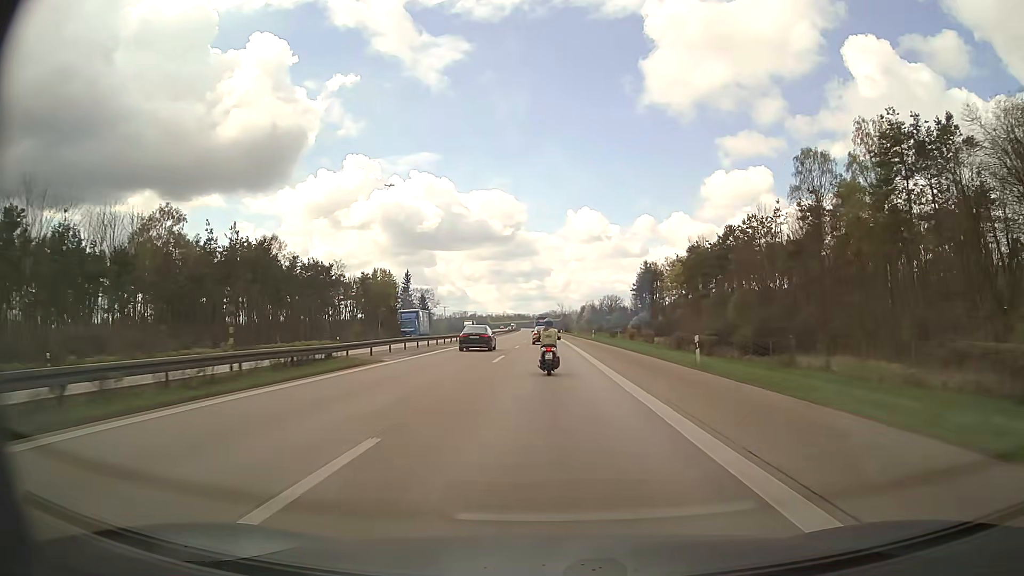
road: motorway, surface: asphalt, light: Day
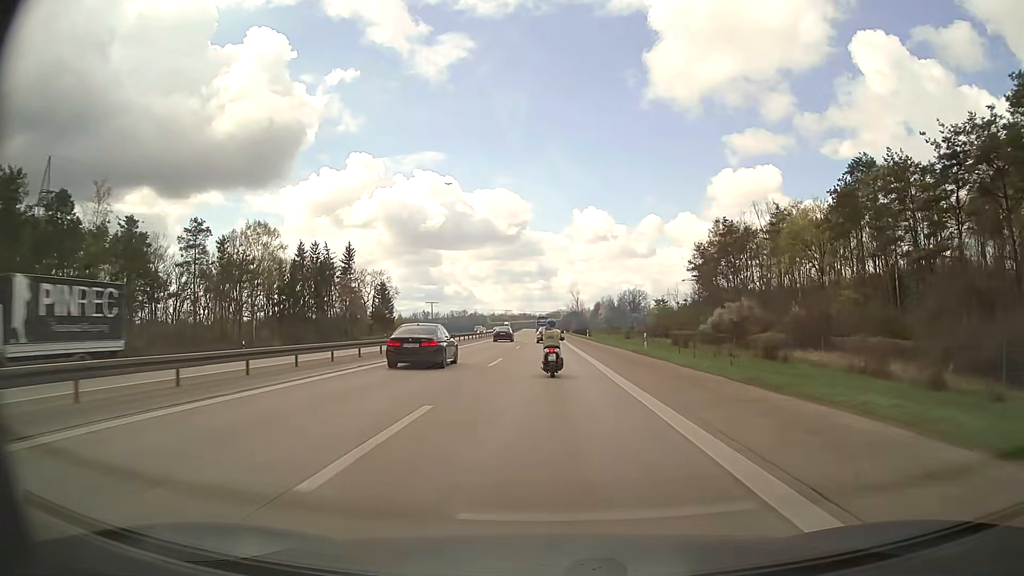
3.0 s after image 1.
(-0.5, +74.2) m; -1°
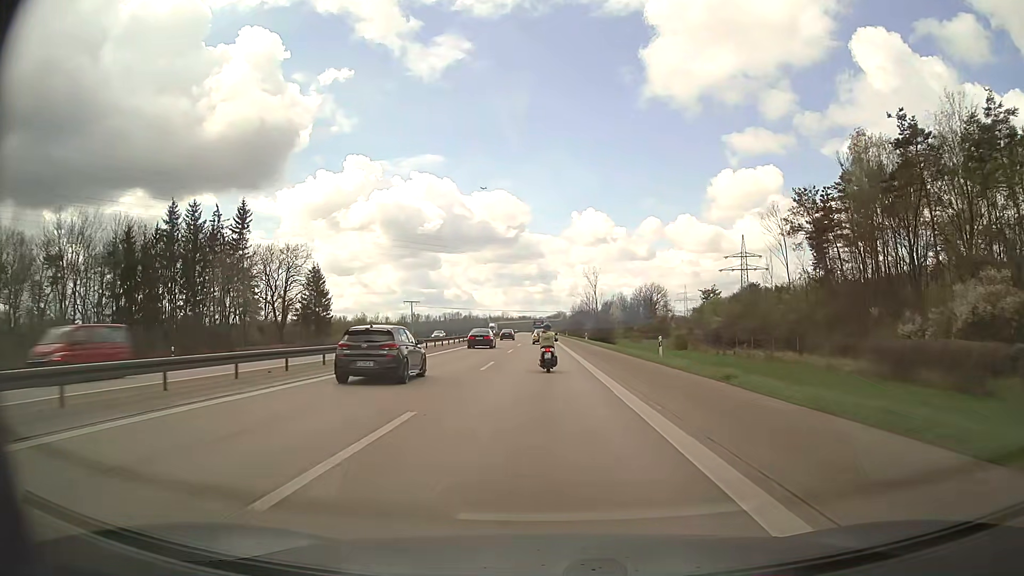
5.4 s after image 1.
(-0.1, +56.7) m; 0°
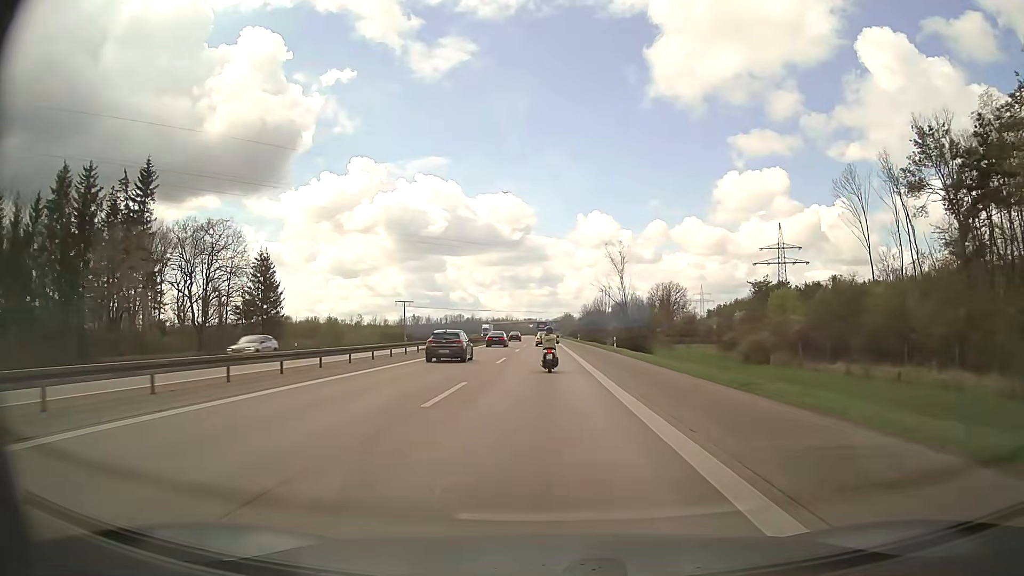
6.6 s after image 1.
(-0.2, +28.9) m; -1°
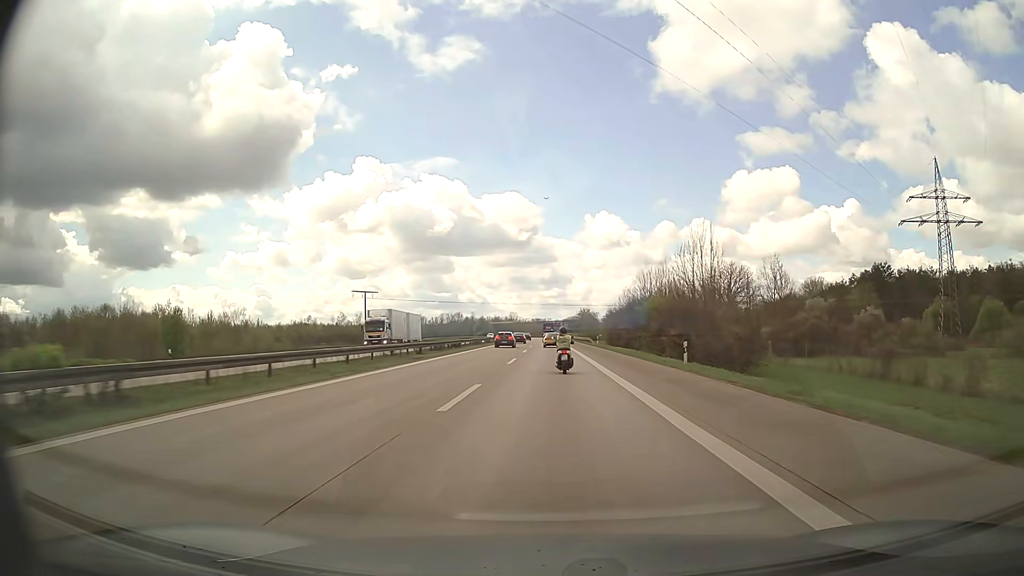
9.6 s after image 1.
(-0.8, +74.7) m; -1°
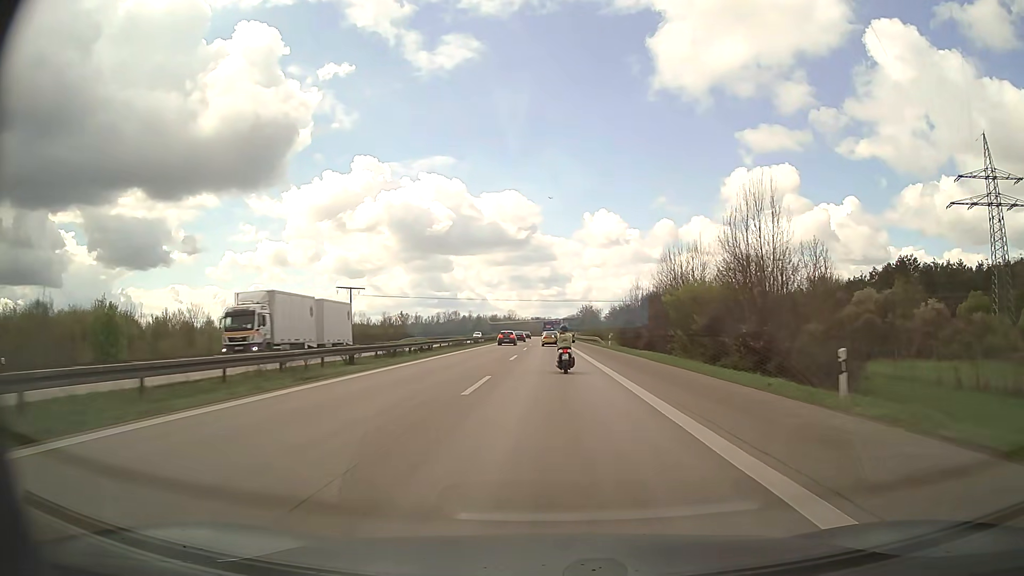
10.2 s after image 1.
(0.0, +15.2) m; 0°
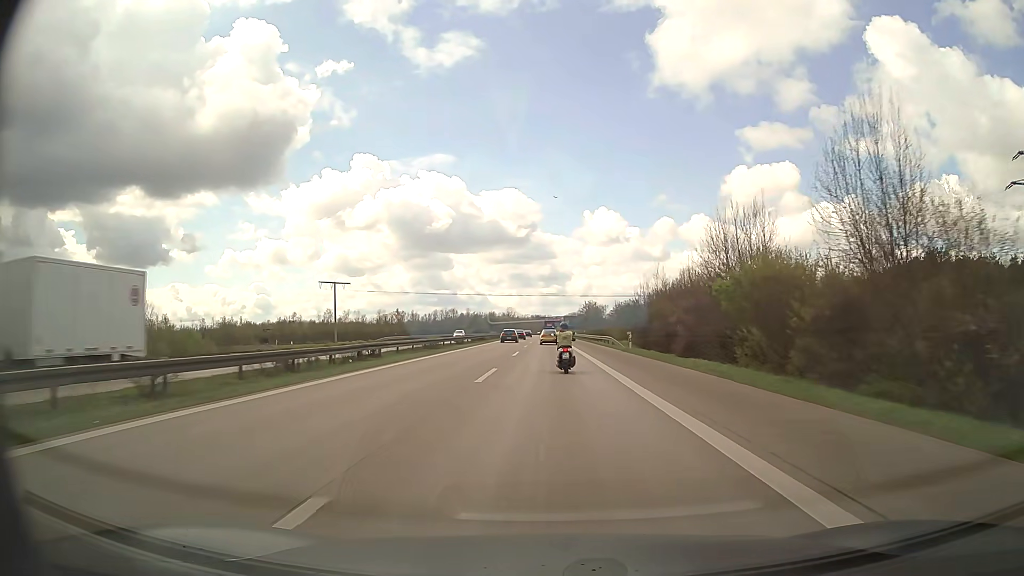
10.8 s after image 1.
(0.0, +15.0) m; 0°
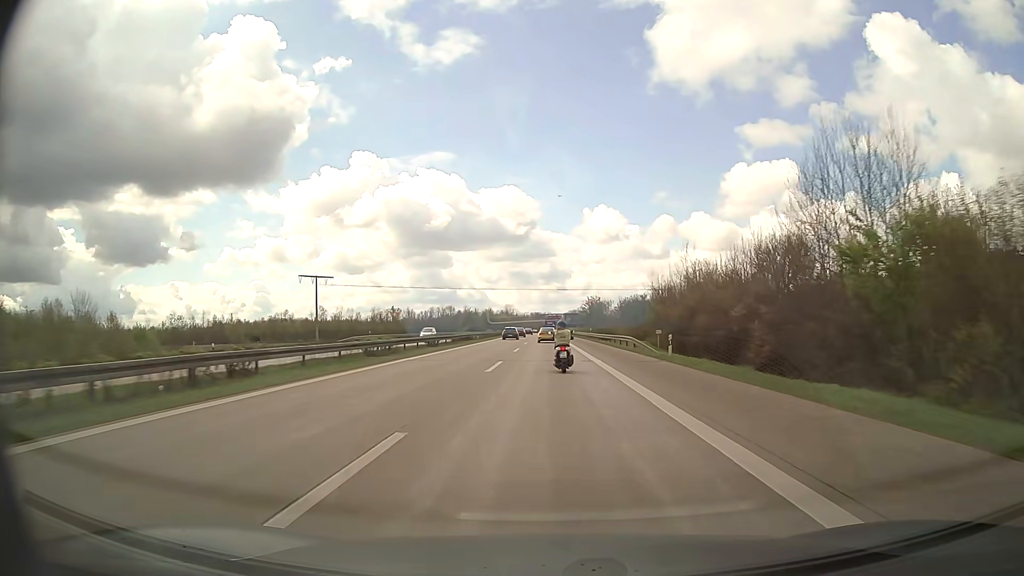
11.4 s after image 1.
(0.0, +14.7) m; 0°
(0, +10) (0, +20) (0, +30) (0, +40) (0, +50) (0, +60) (0, +70) (0, +80) (0, +90) (0, +100) m
